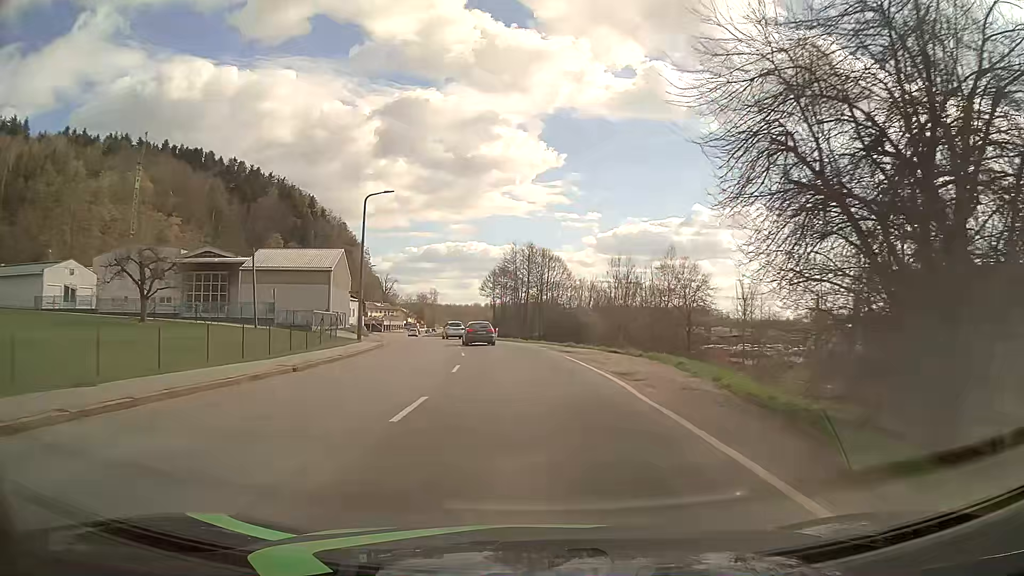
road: secondary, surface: asphalt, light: Day
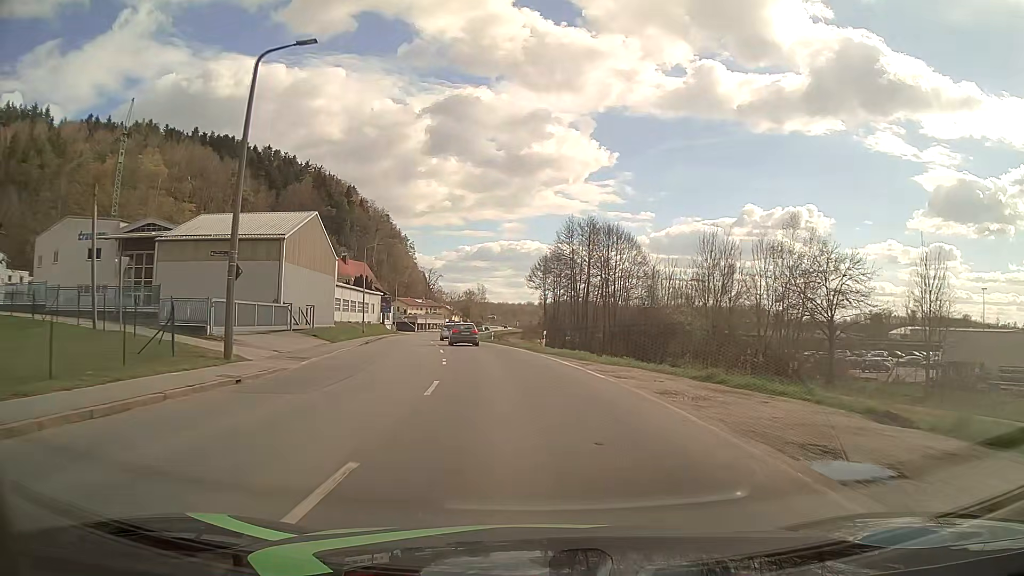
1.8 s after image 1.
(-0.7, +23.9) m; -4°
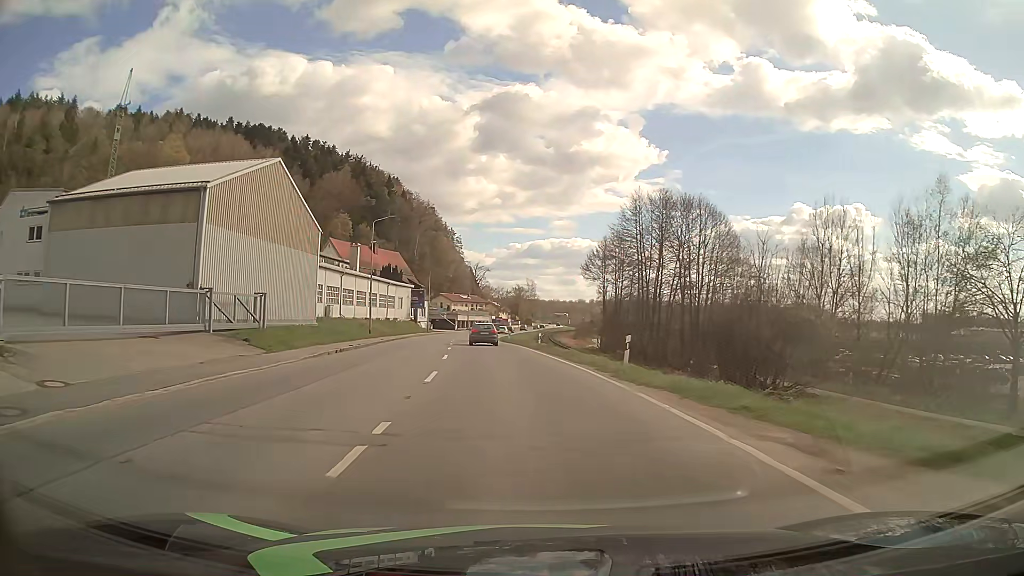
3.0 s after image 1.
(-0.6, +15.9) m; -4°
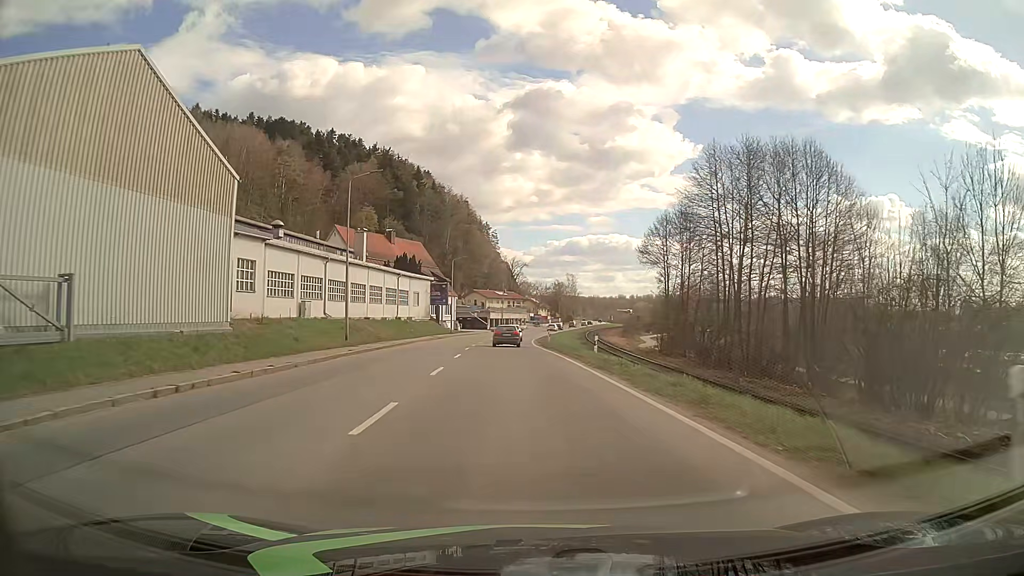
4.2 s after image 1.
(-0.5, +16.0) m; -4°
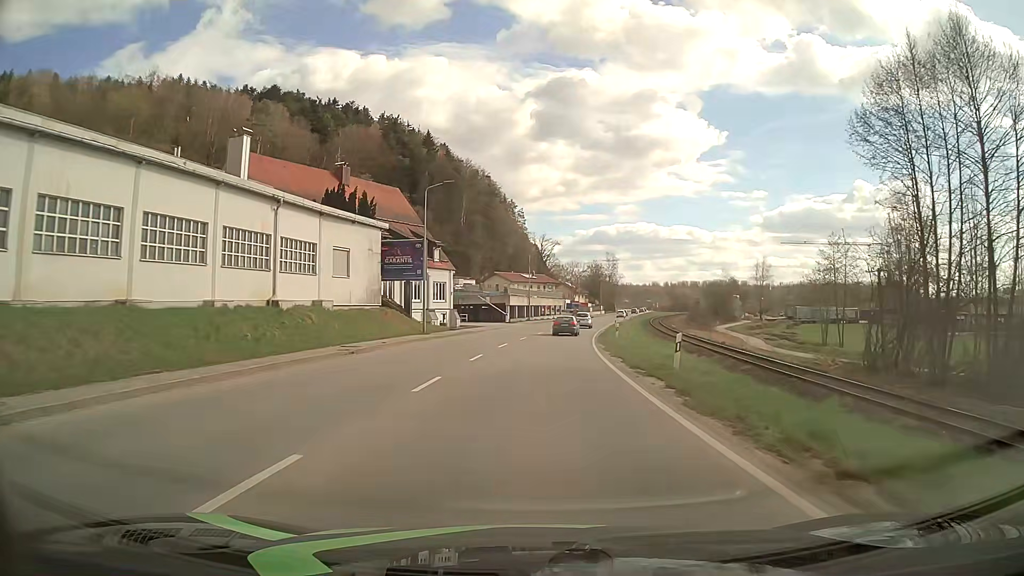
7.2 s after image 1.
(-1.5, +40.1) m; -3°
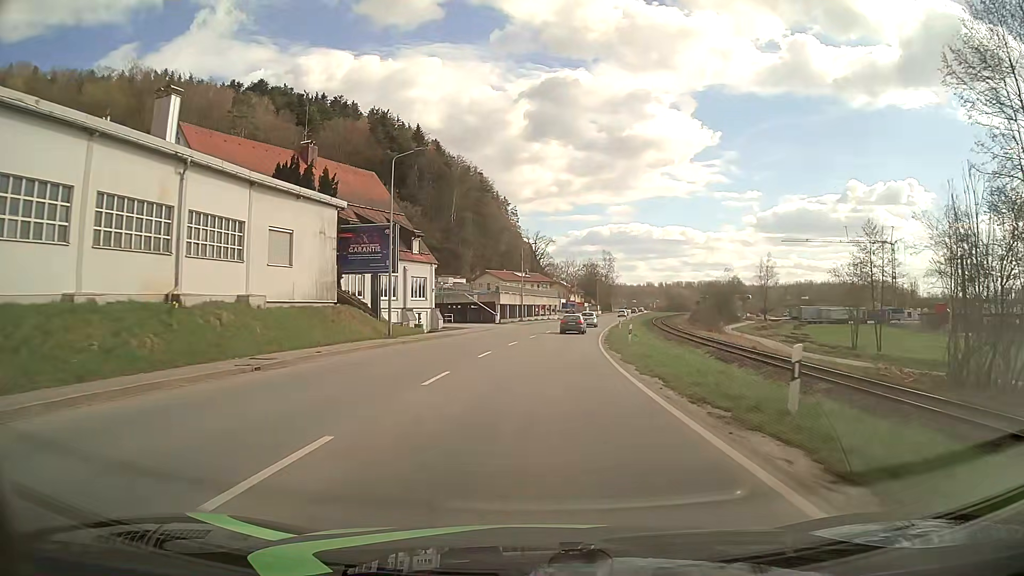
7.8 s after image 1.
(0.0, +8.1) m; +1°
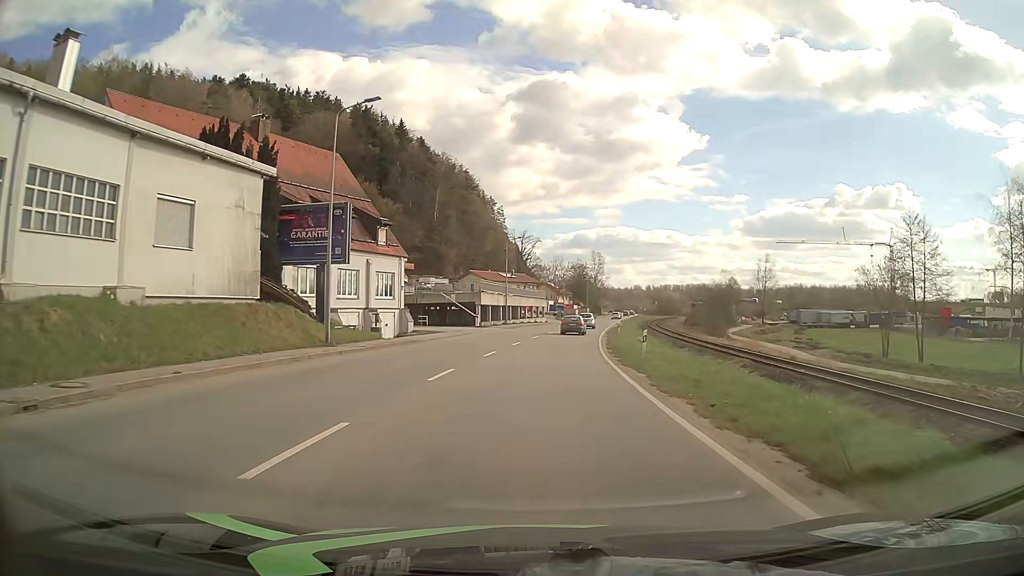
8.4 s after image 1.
(+0.1, +8.1) m; +1°
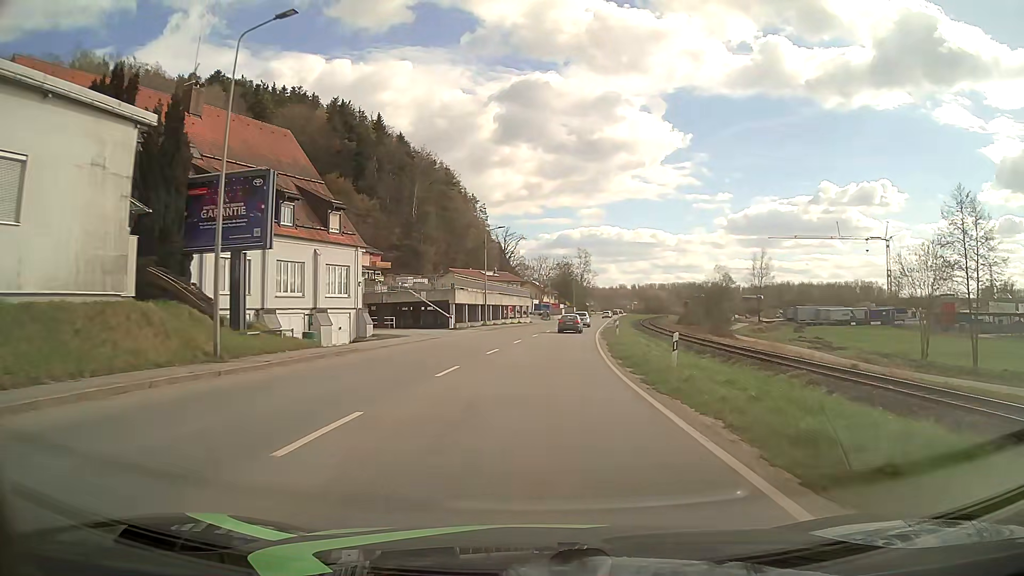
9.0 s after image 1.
(+0.1, +8.0) m; +2°
(0, +10) (0, +20) (+1, +30) (+2, +40) (+3, +50) (+4, +60) (+5, +70) (+6, +80) (+7, +90) (+9, +100) m
